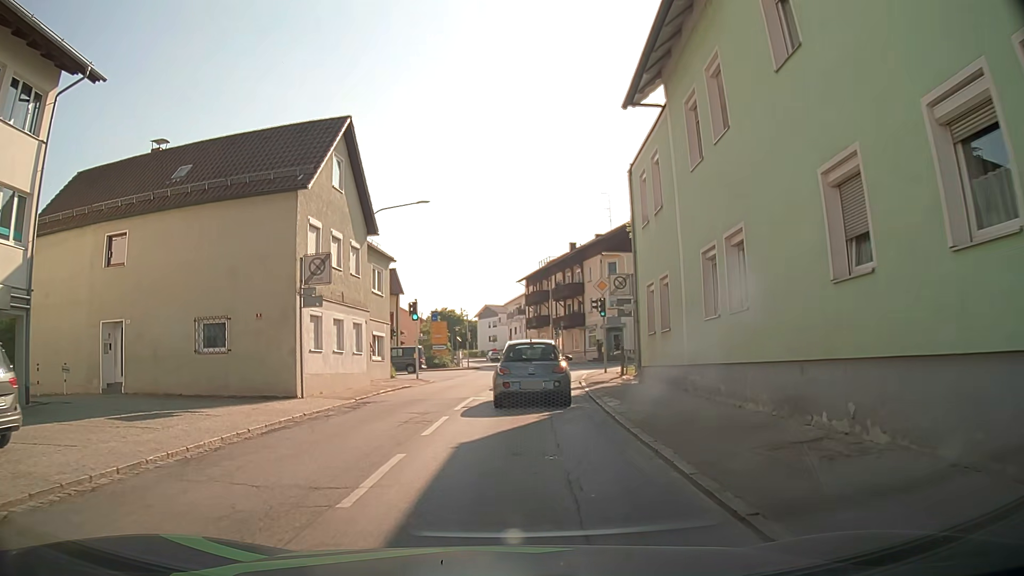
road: secondary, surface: asphalt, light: Day
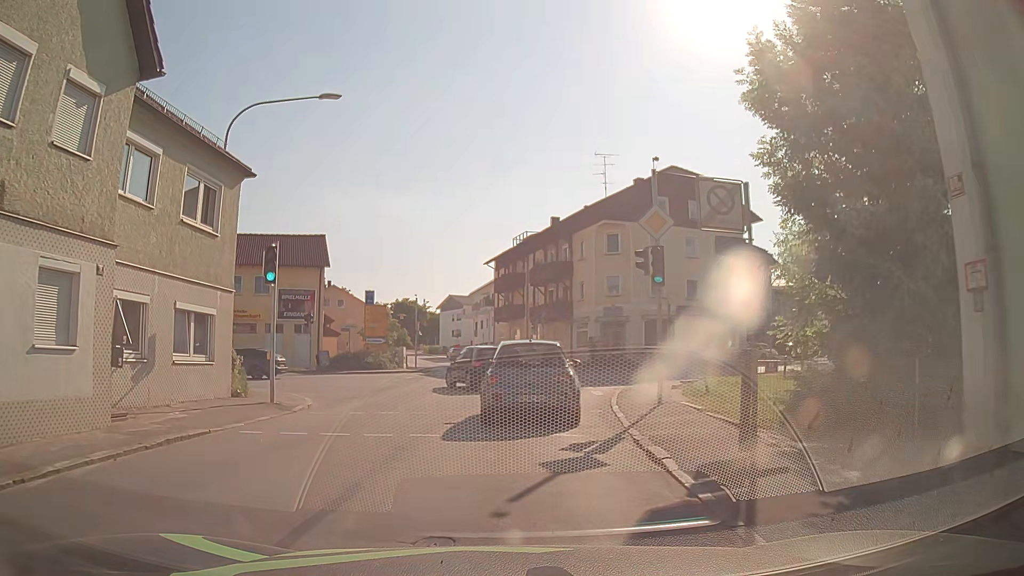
(+0.6, +15.7) m; +3°
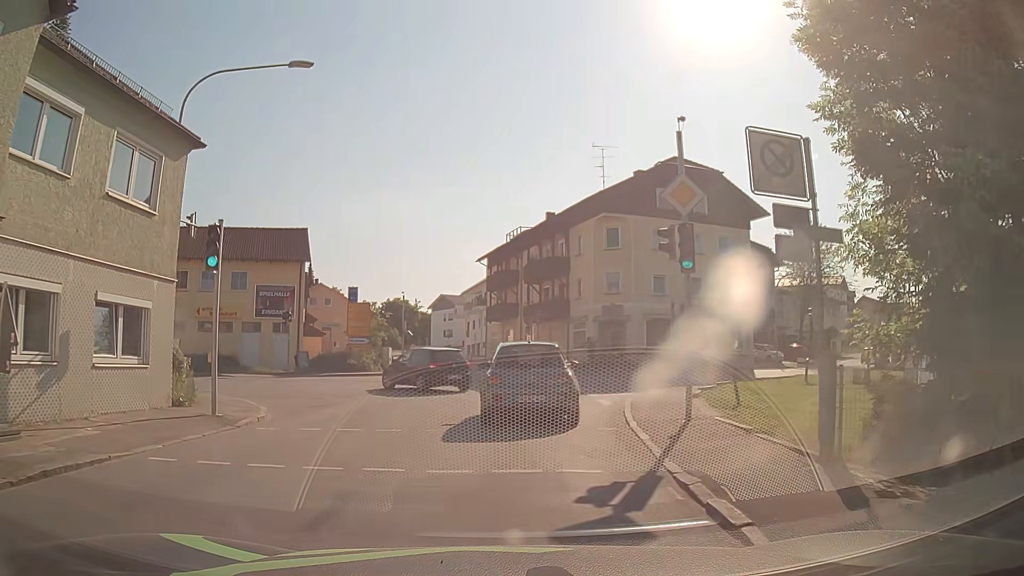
(0.0, +2.8) m; +1°
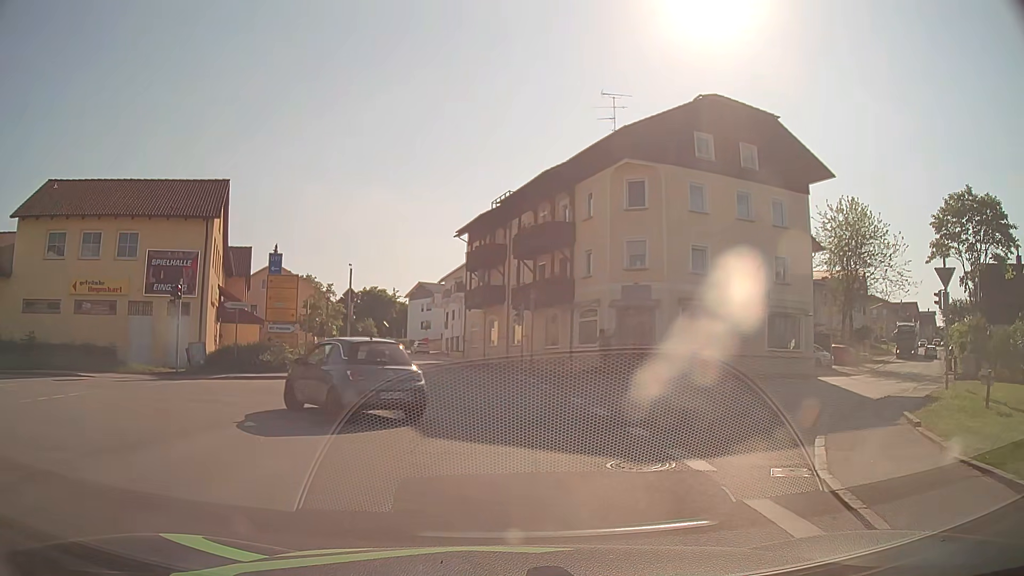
(+0.1, +11.9) m; +2°
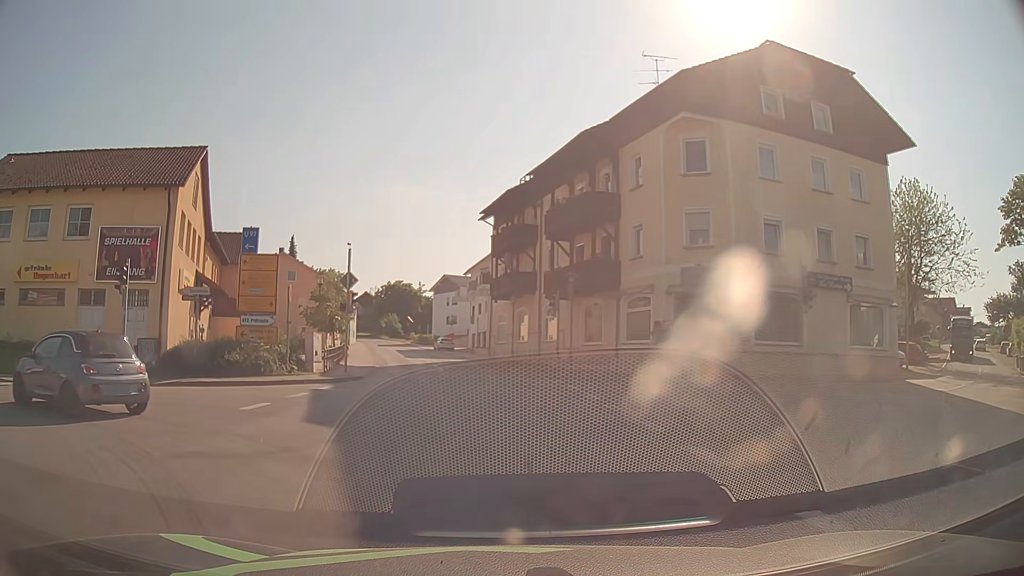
(0.0, +5.9) m; -2°
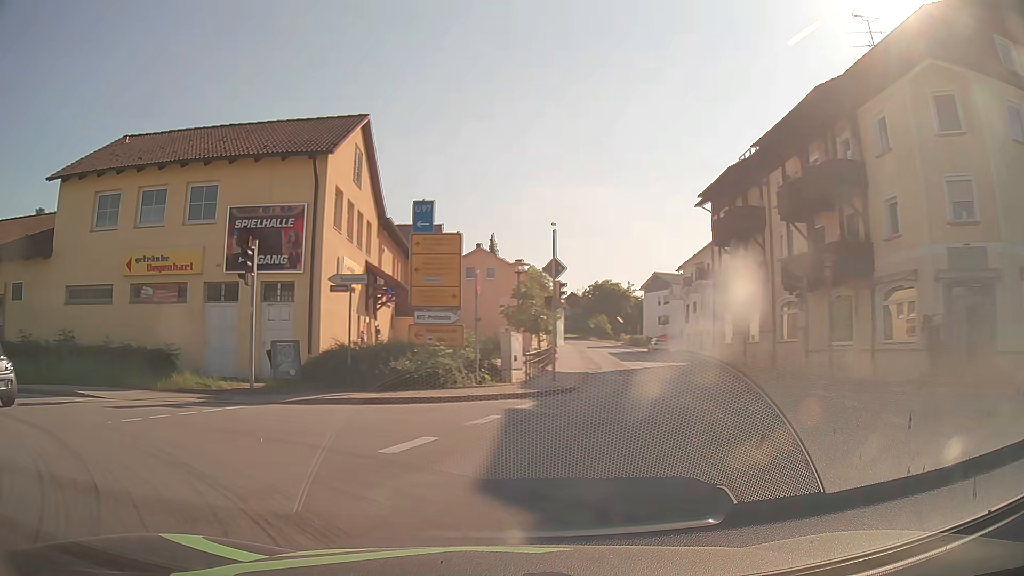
(-0.6, +5.1) m; -16°
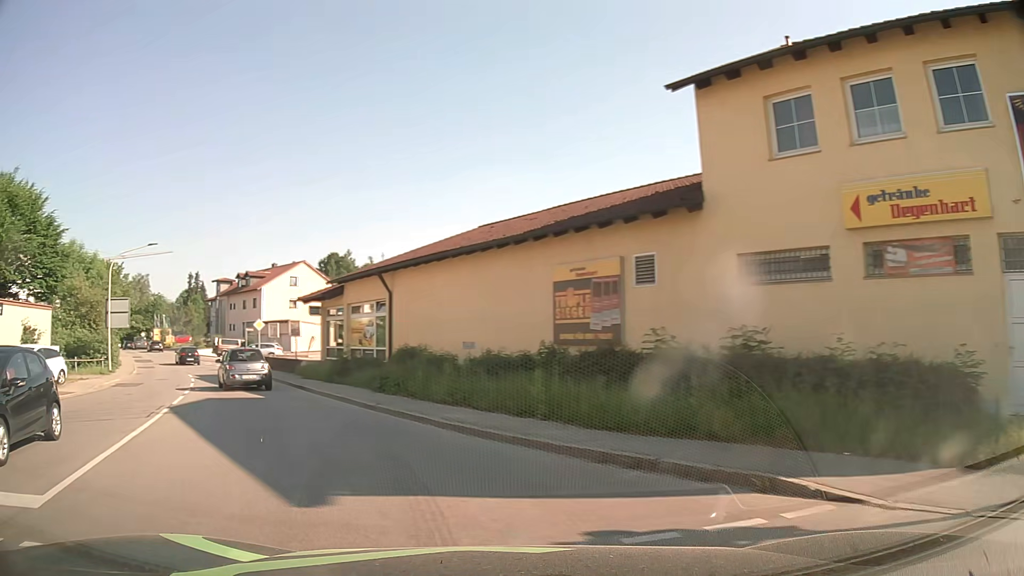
(-5.0, +8.8) m; -59°
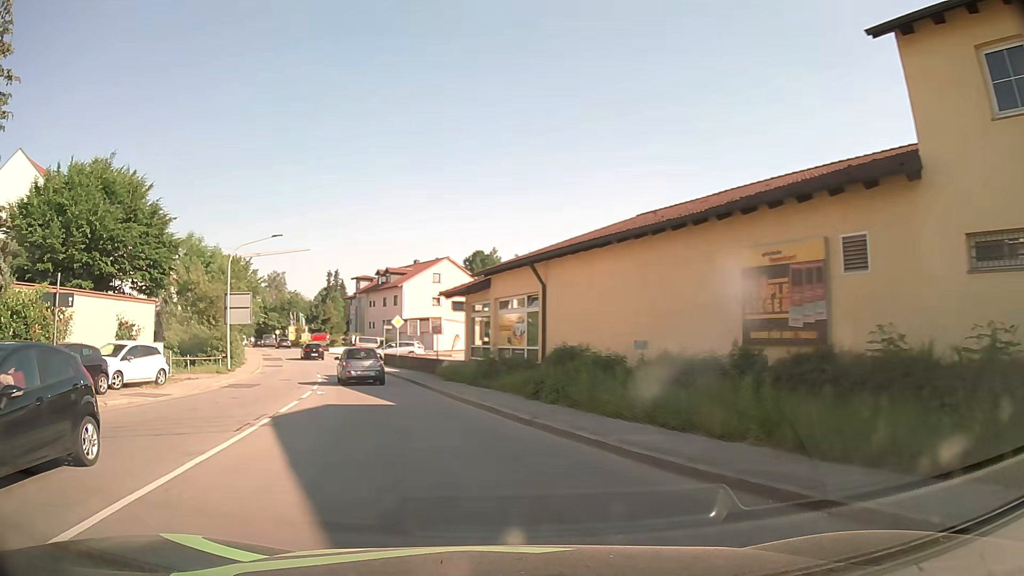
(-0.3, +3.0) m; -12°
(-2, +10) (-4, +20) (-7, +29) (-10, +39) (-13, +48) (-17, +58) (-20, +67) (-25, +76) (-29, +85) (-33, +94) m
